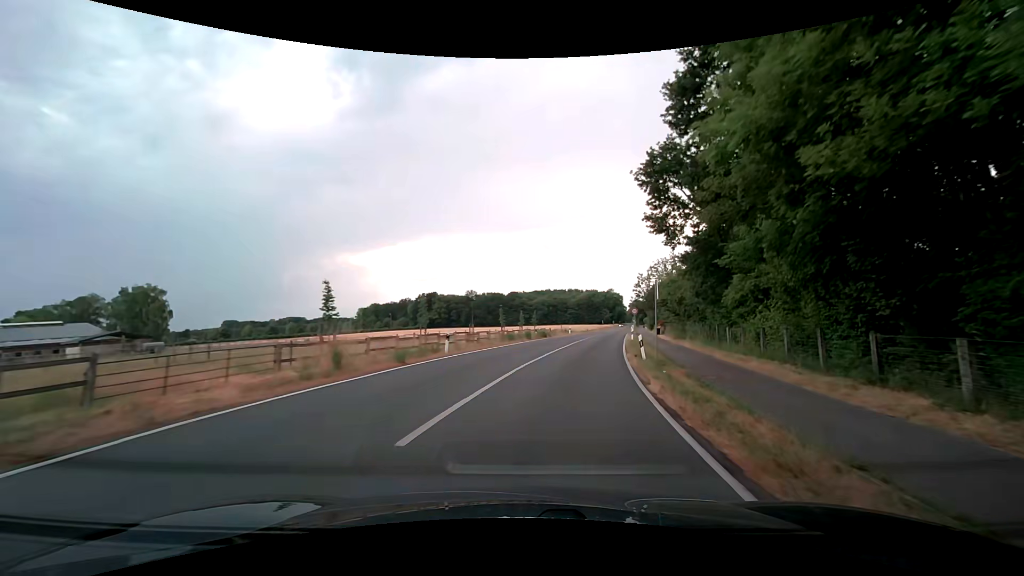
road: secondary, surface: asphalt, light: Day
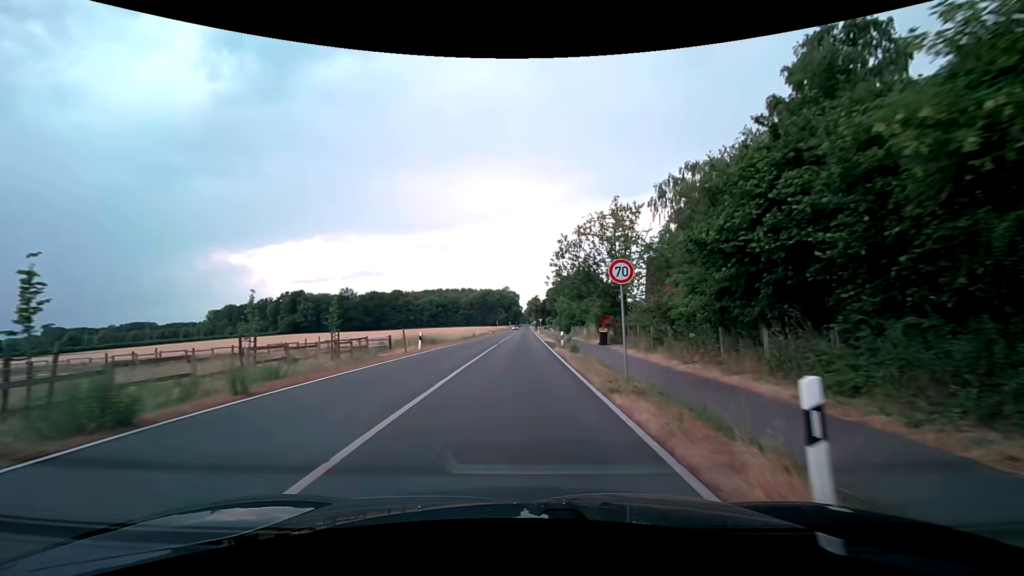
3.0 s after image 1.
(+6.3, +38.3) m; +12°
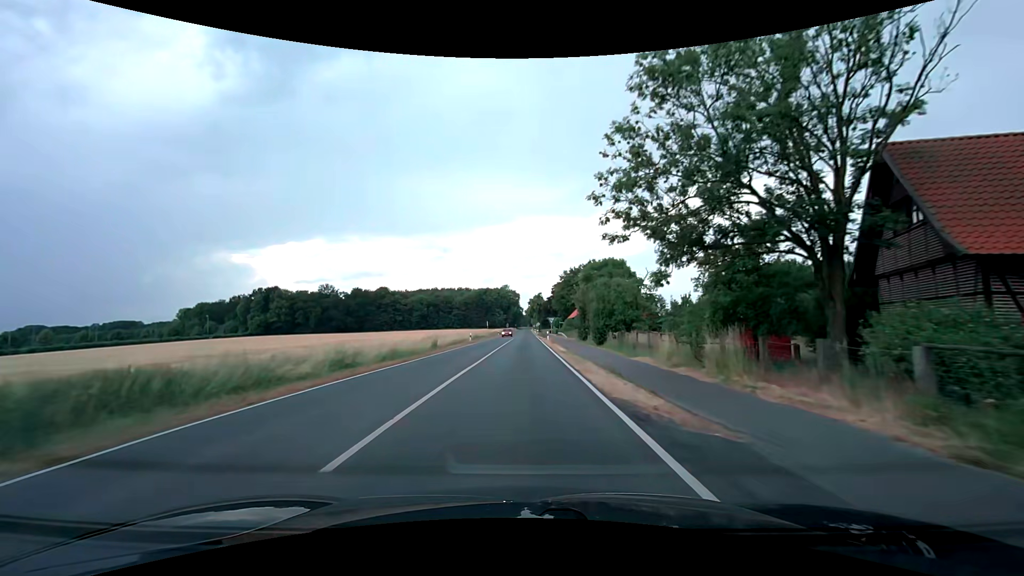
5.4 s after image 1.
(+0.3, +32.5) m; 0°
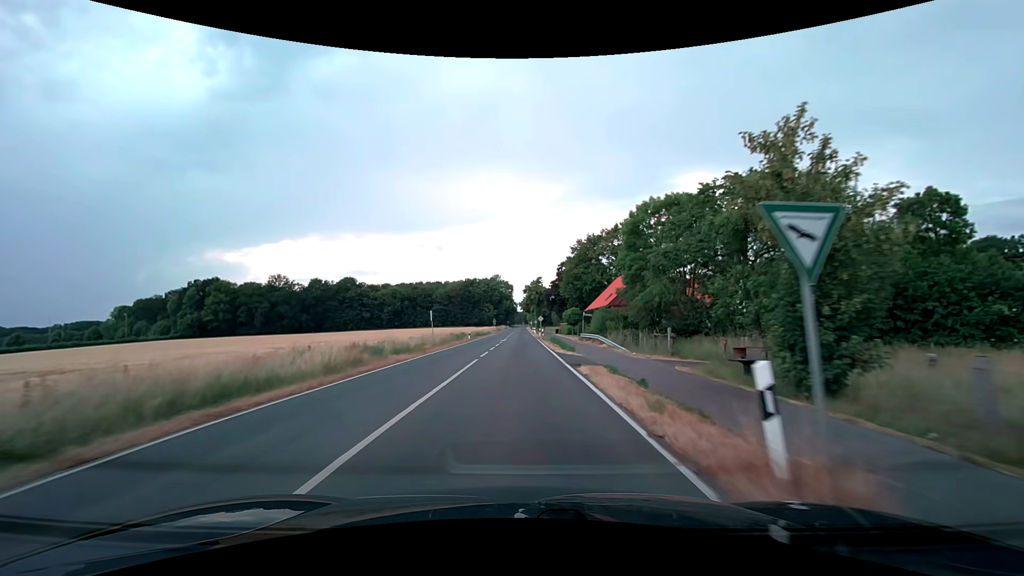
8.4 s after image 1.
(+0.4, +47.4) m; +1°
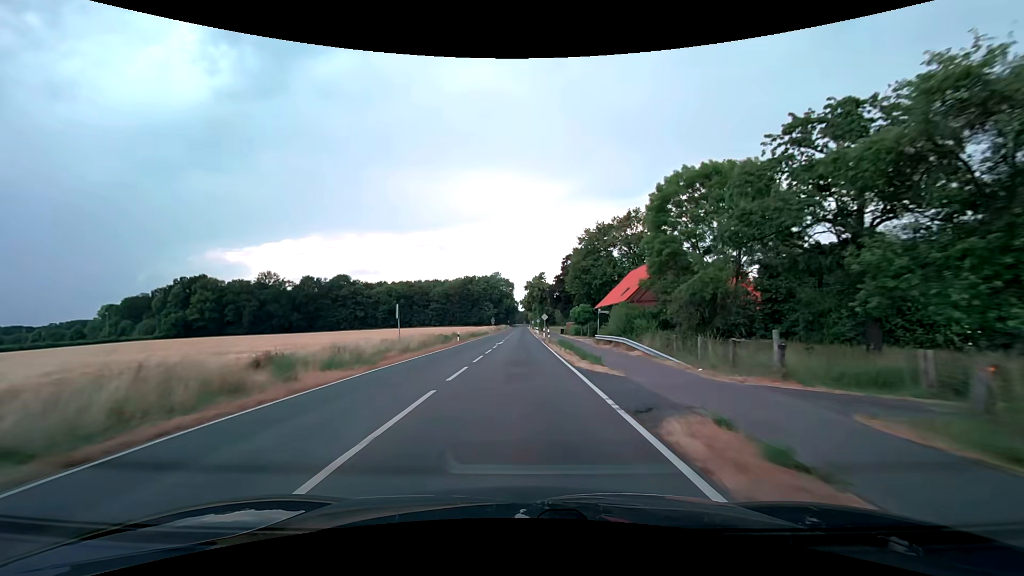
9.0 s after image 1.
(0.0, +10.1) m; 0°
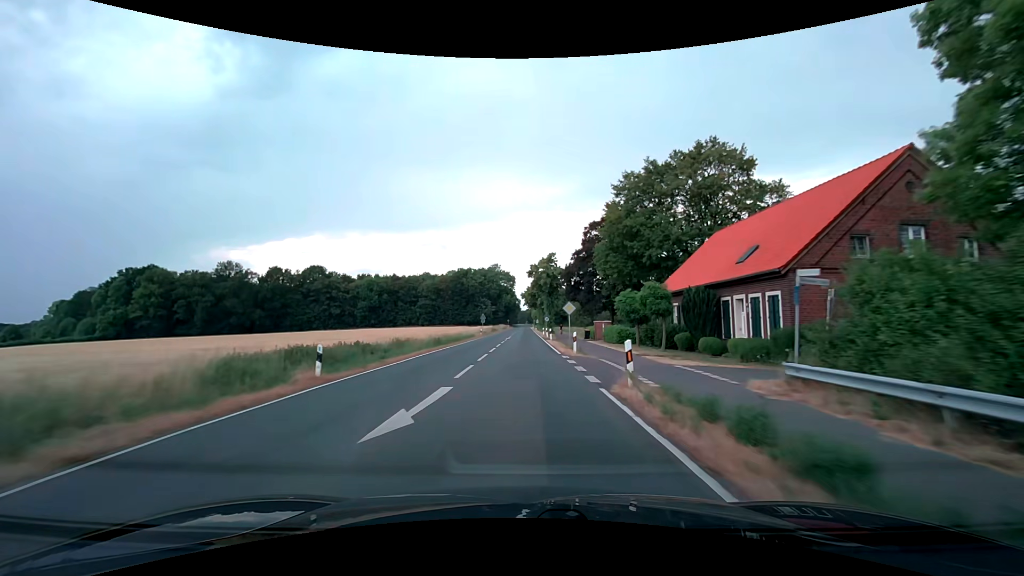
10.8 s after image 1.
(0.0, +30.9) m; 0°
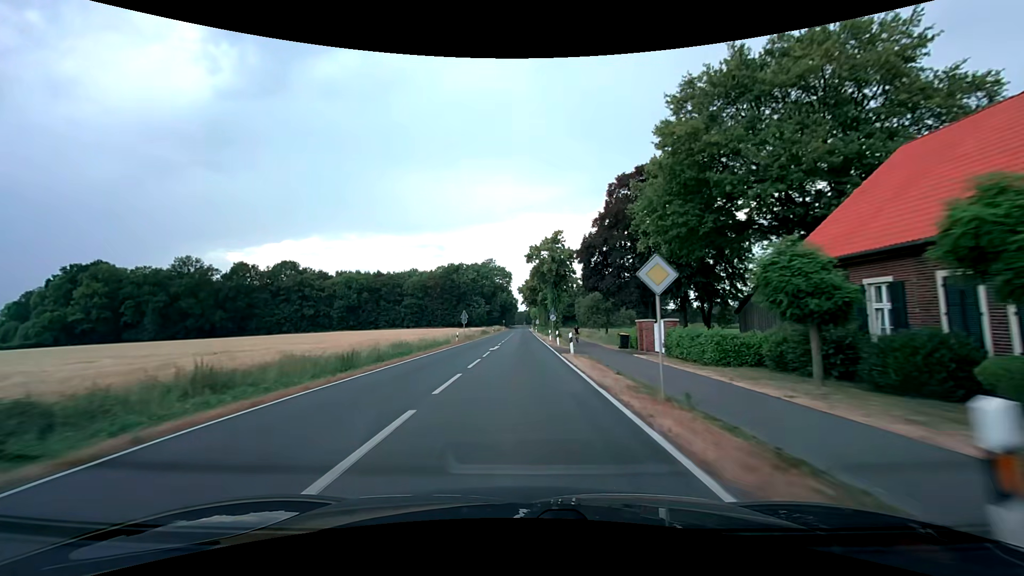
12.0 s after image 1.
(0.0, +20.9) m; 0°
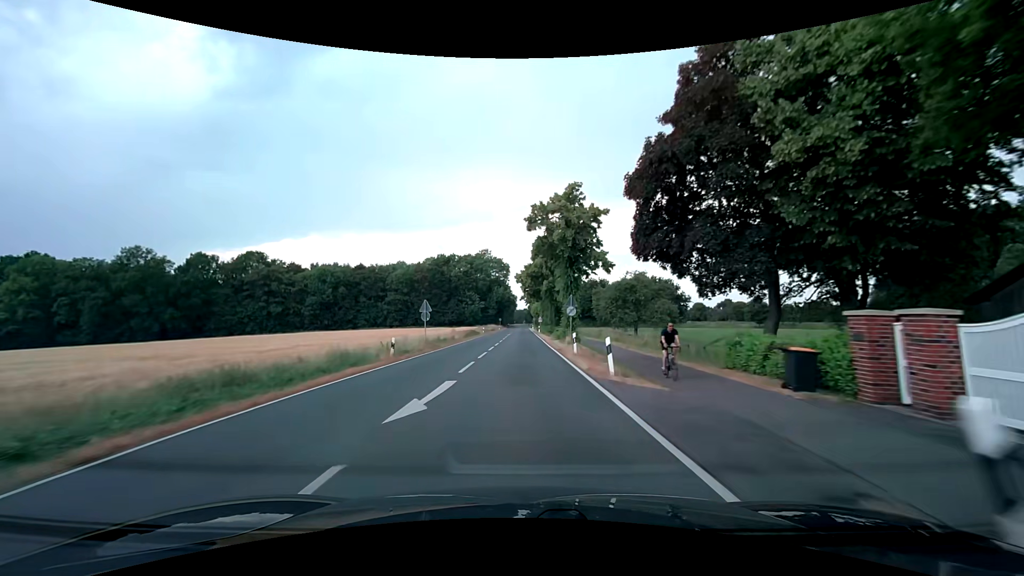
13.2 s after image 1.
(+0.1, +21.1) m; 0°
(0, +10) (0, +20) (0, +30) (0, +40) (0, +50) (0, +60) (0, +70) (0, +80) (-1, +90) (-1, +100) m
